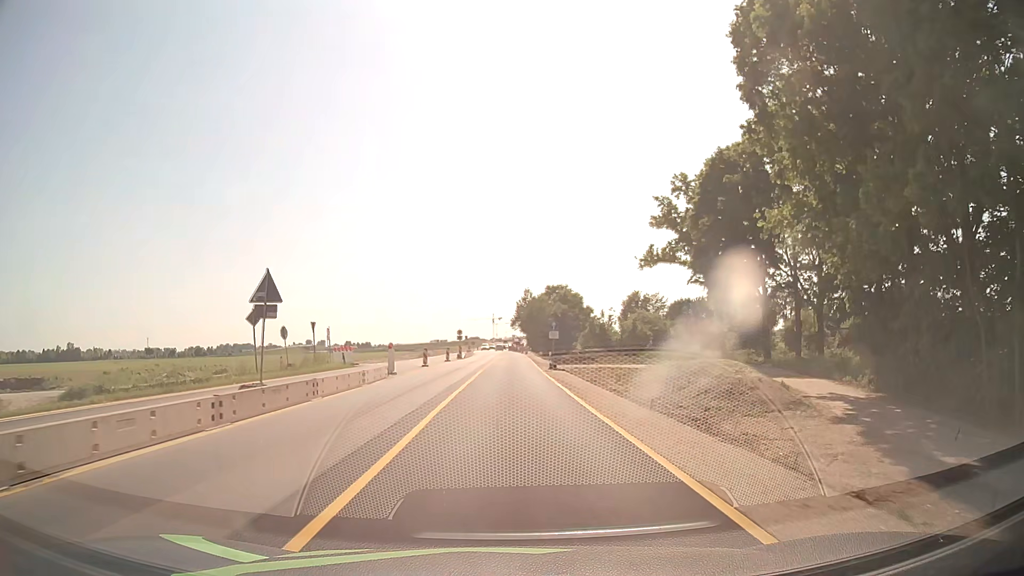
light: Day
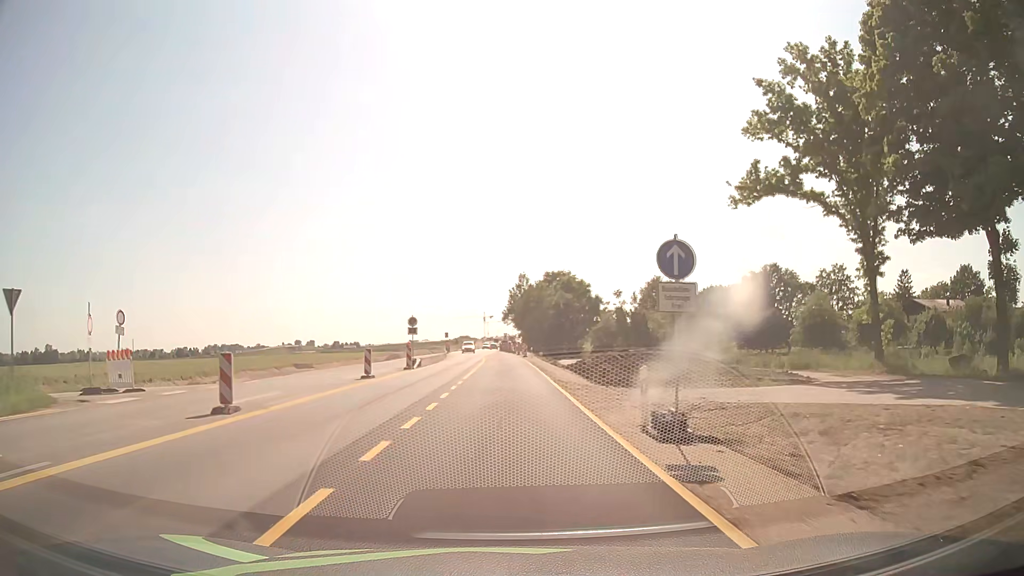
(+0.2, +30.6) m; +1°
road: unclassified
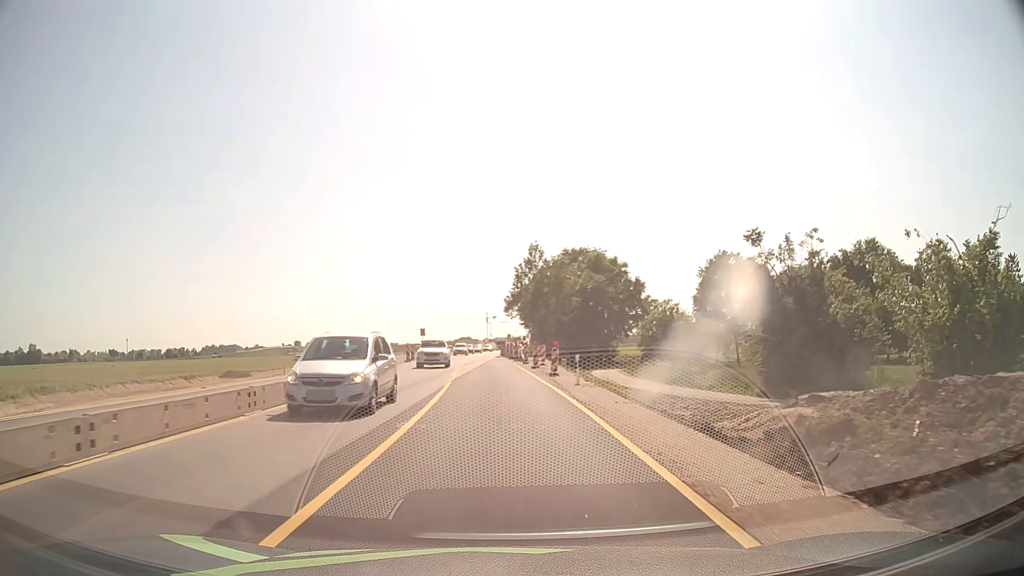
(-0.1, +38.3) m; 0°
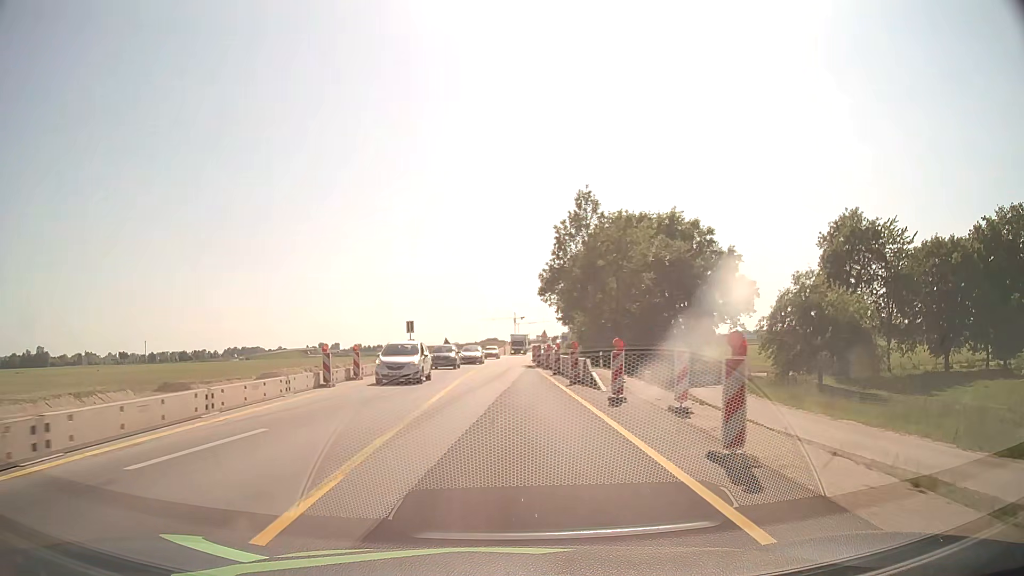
(-0.6, +30.4) m; -2°
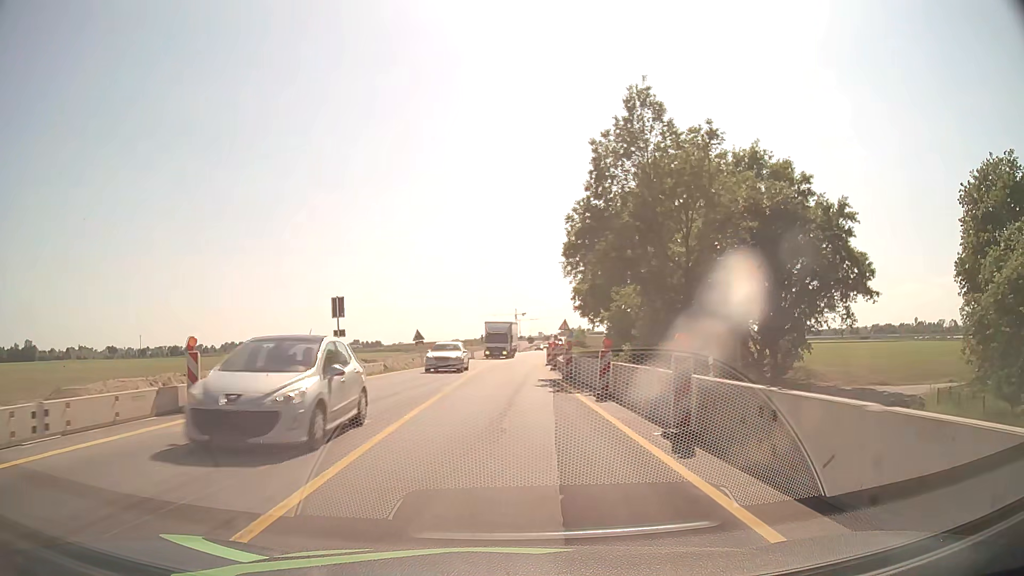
(-0.1, +22.8) m; 0°
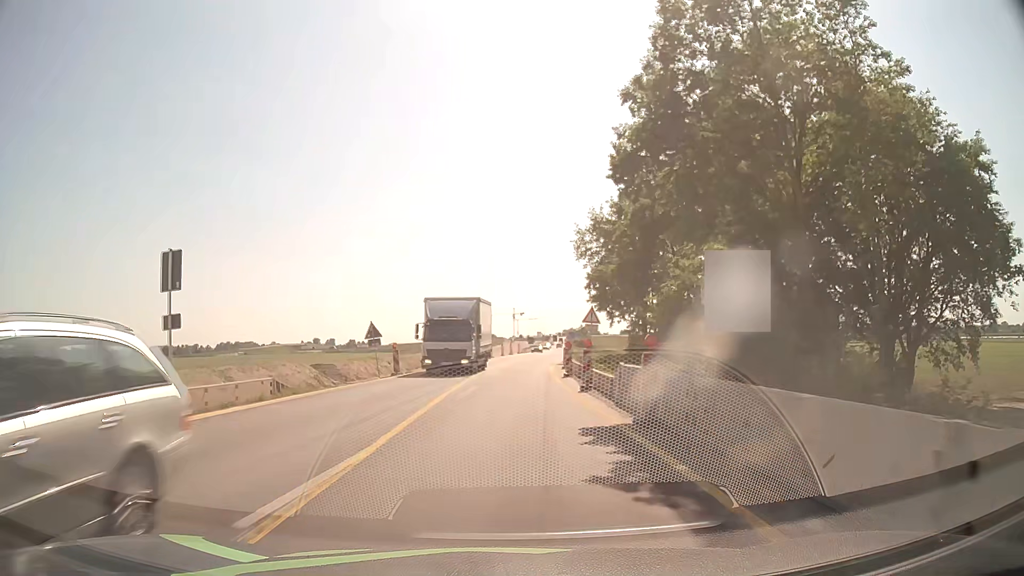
(0.0, +15.3) m; 0°
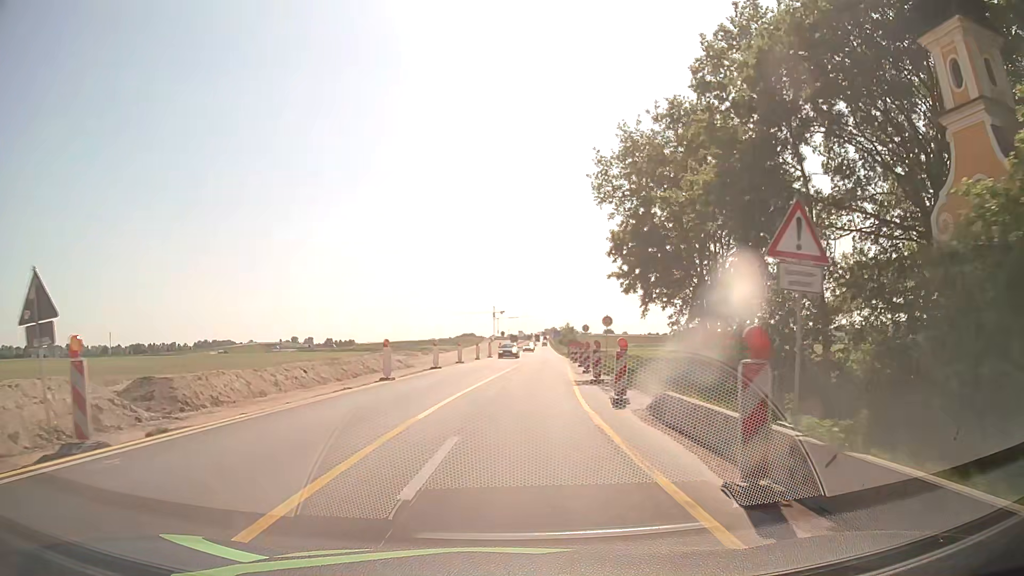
(+0.2, +23.0) m; +1°
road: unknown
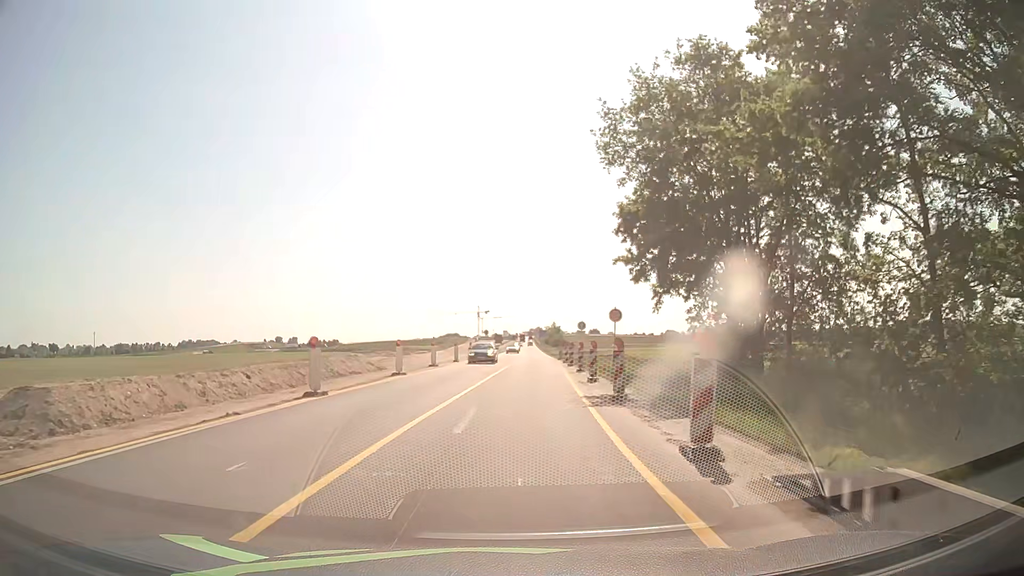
(0.0, +7.7) m; +1°
(0, +10) (+1, +20) (+1, +30) (+2, +40) (+3, +50) (+3, +60) (+4, +70) (+4, +80) (+5, +90) (+5, +100) m
